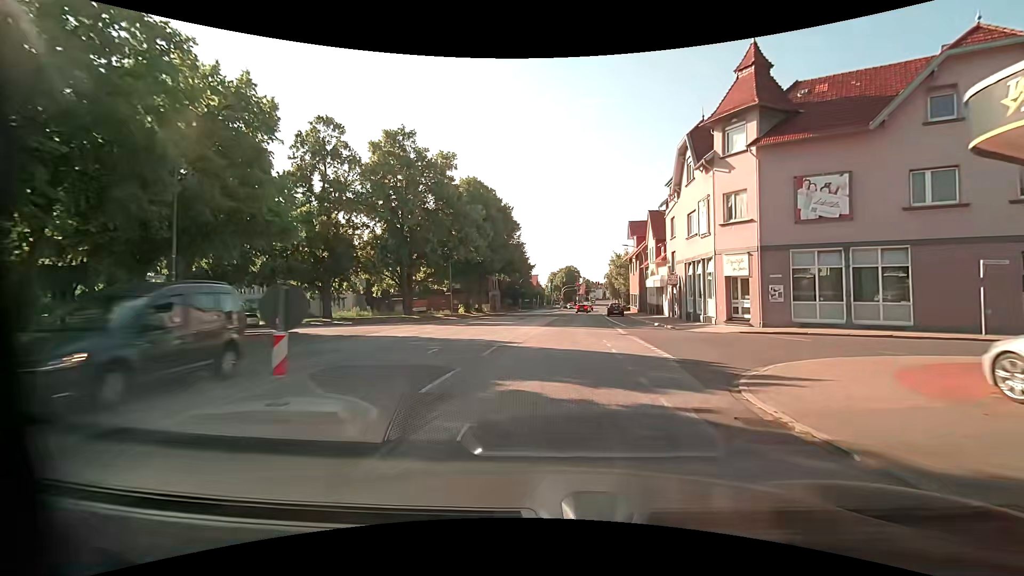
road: unclassified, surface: asphalt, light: Day
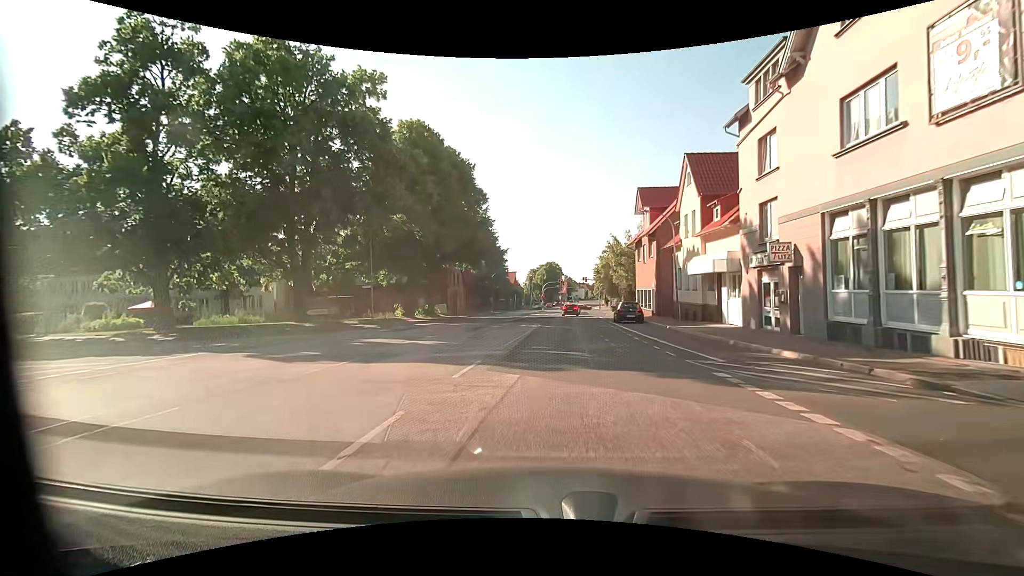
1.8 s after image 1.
(+0.2, +20.2) m; +2°
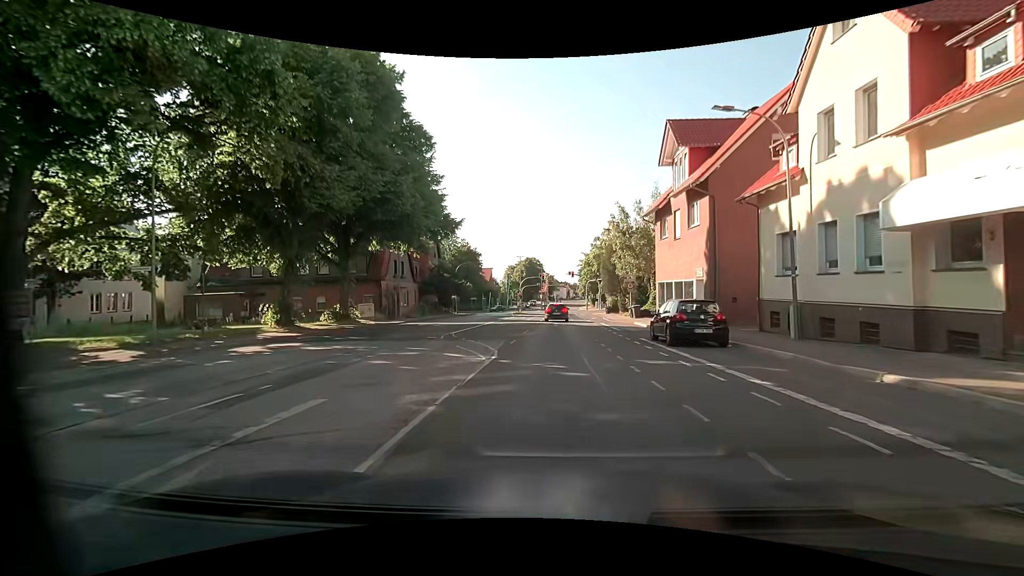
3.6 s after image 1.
(+0.2, +18.3) m; +2°
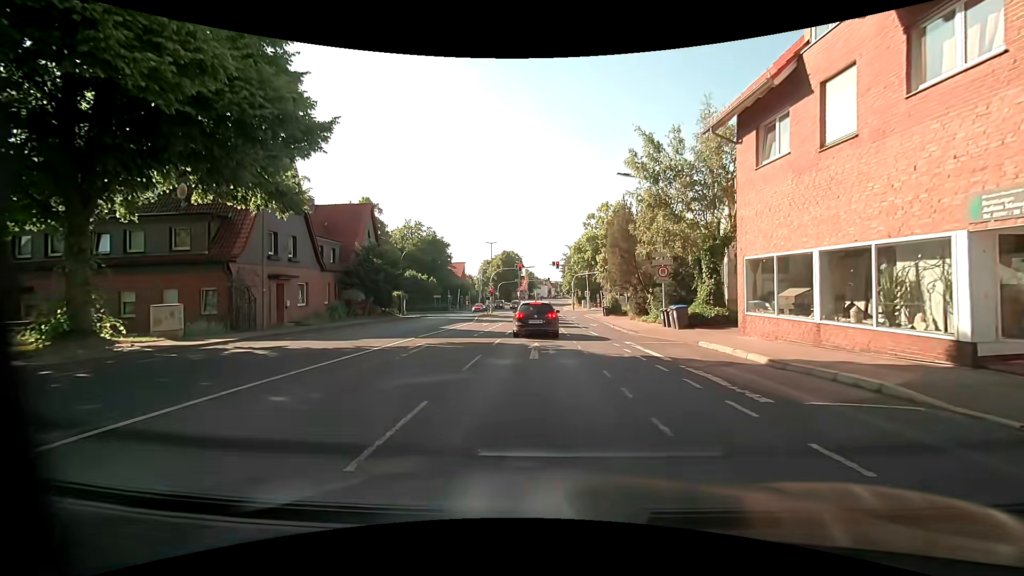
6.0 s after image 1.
(+0.2, +18.1) m; +2°
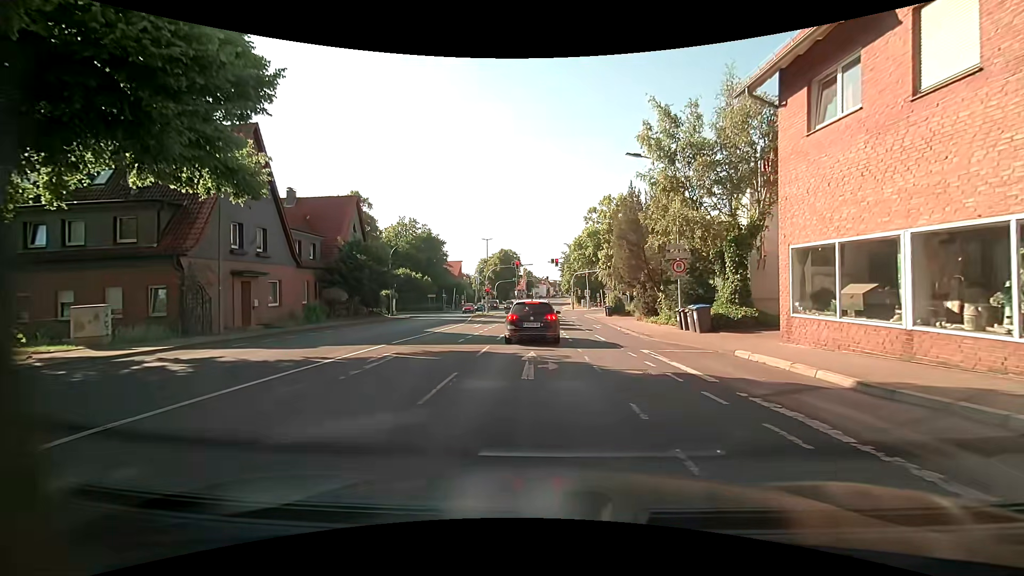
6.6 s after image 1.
(0.0, +3.2) m; 0°
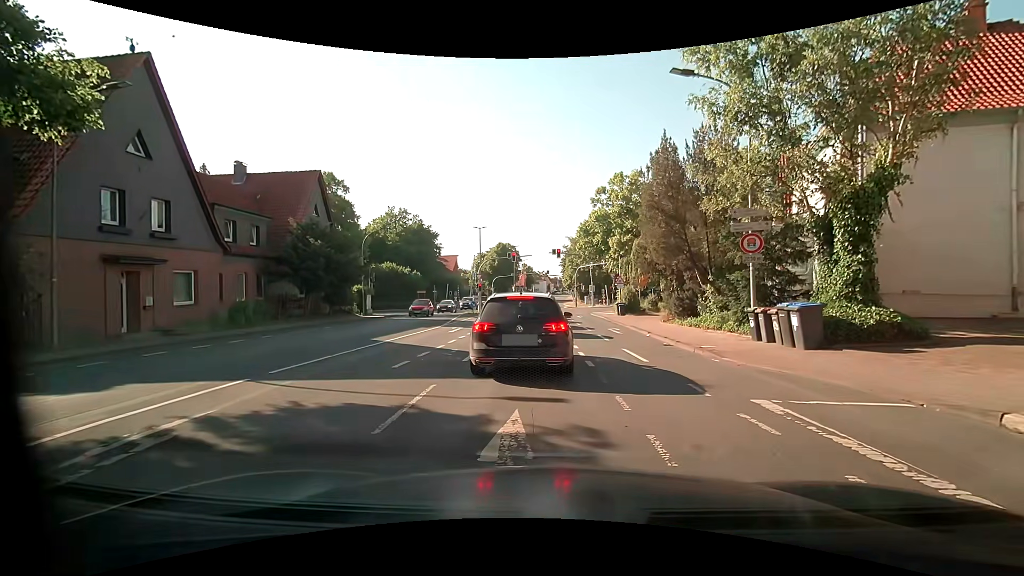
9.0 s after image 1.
(-0.1, +7.2) m; +1°
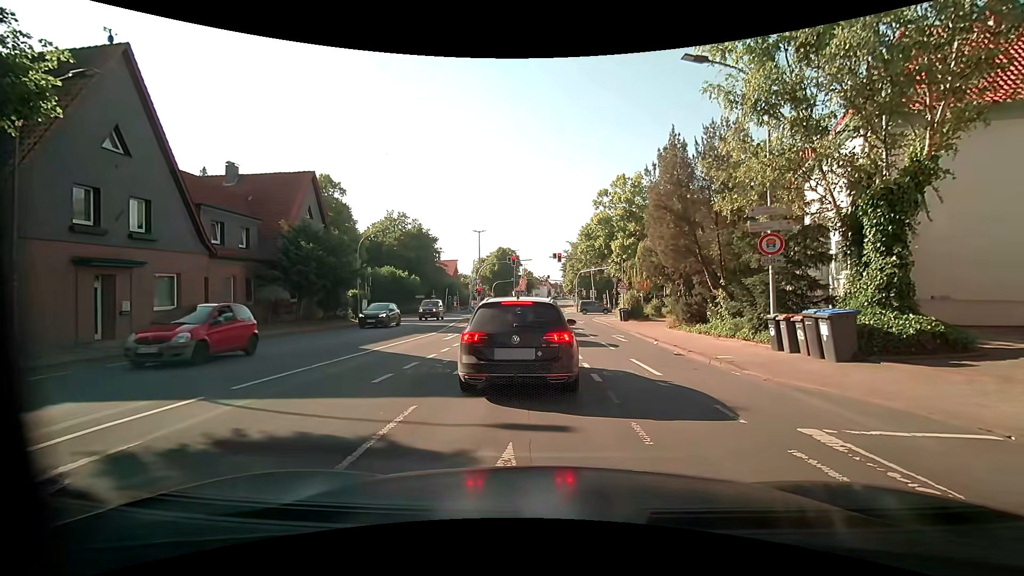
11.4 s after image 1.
(0.0, +1.1) m; 0°
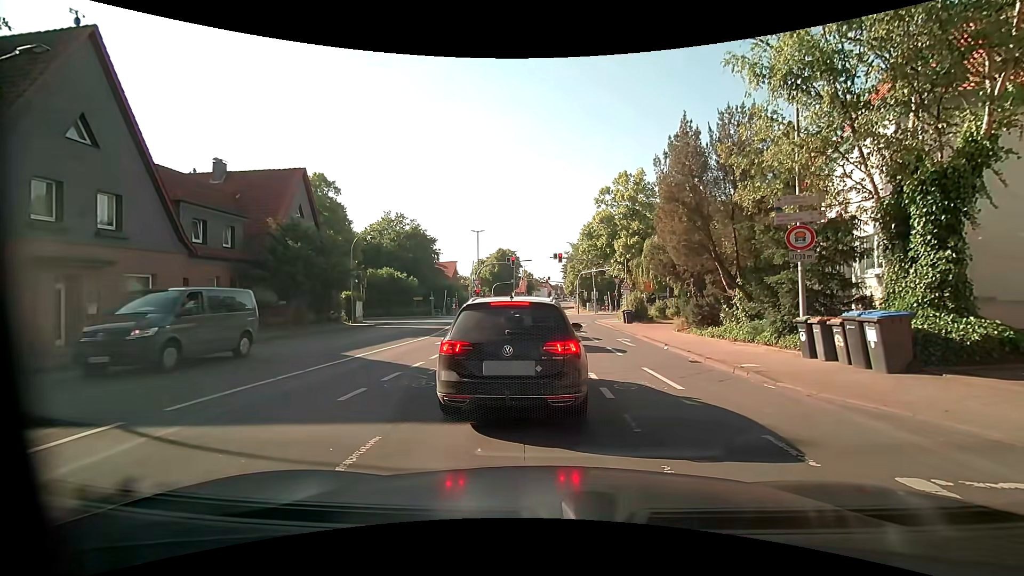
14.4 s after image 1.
(0.0, +1.5) m; 0°
